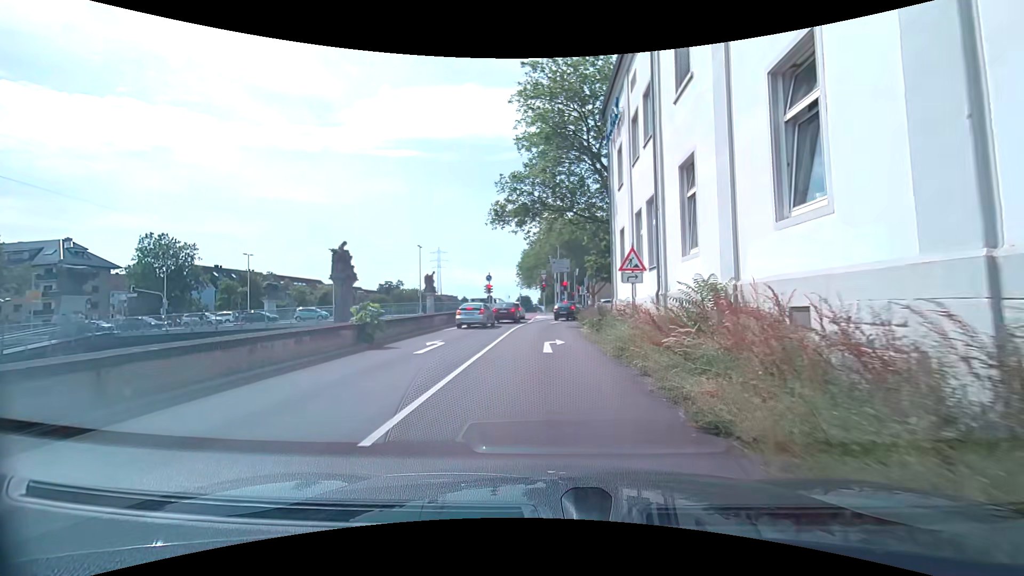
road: trunk_link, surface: asphalt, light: Day
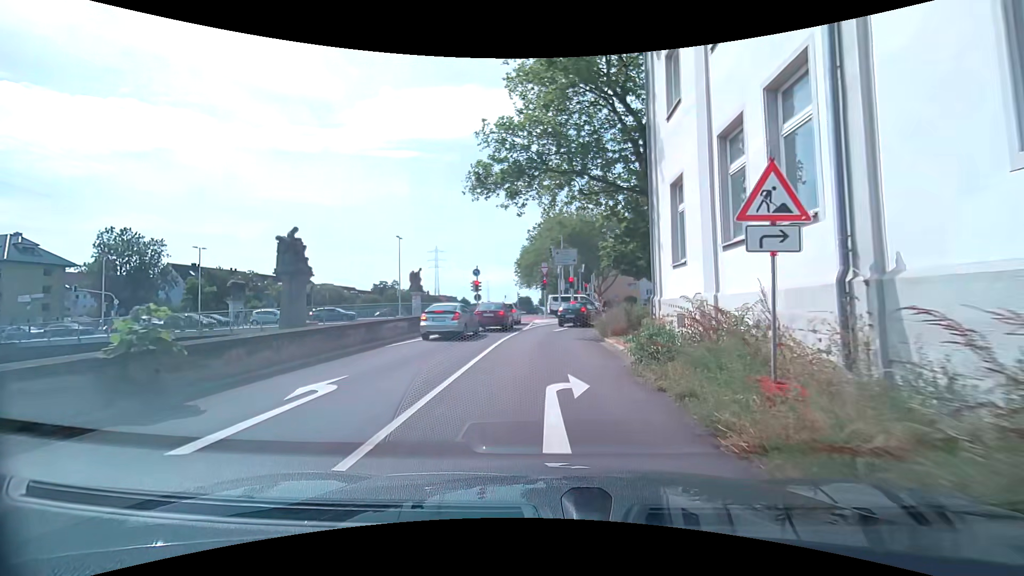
(+0.1, +8.9) m; 0°
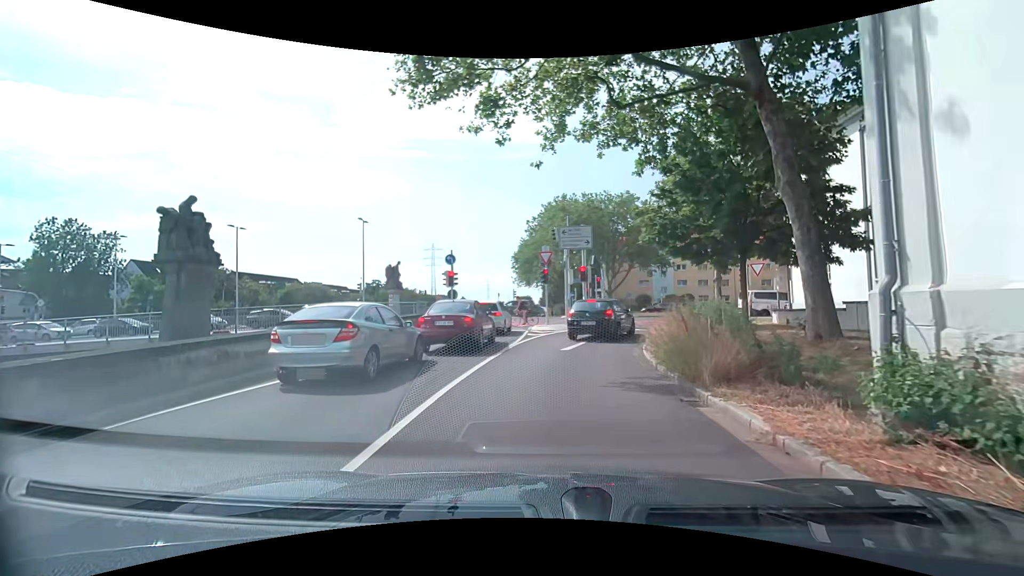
(0.0, +10.4) m; -1°
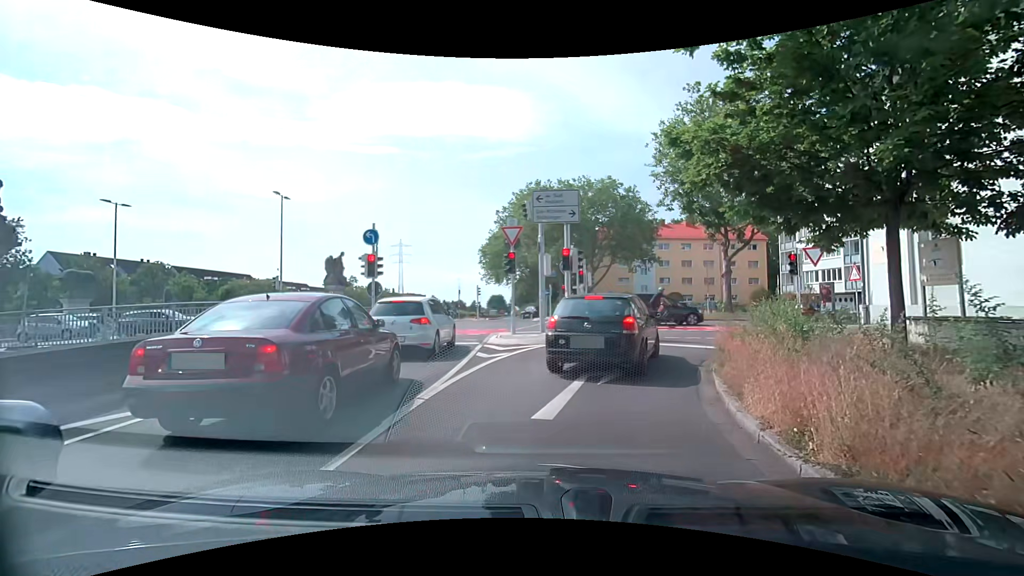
(+0.2, +8.2) m; +5°
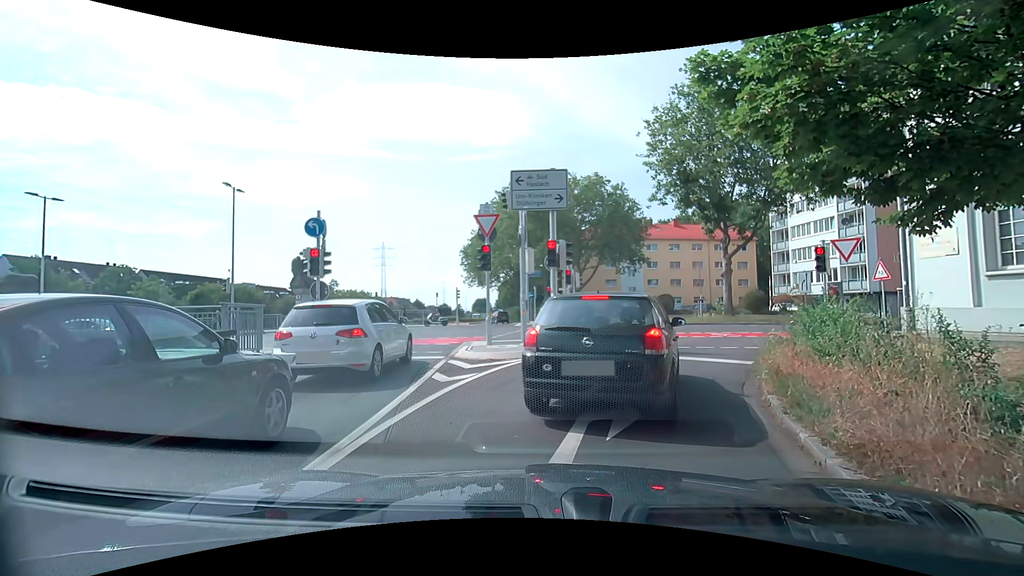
(0.0, +3.0) m; +2°
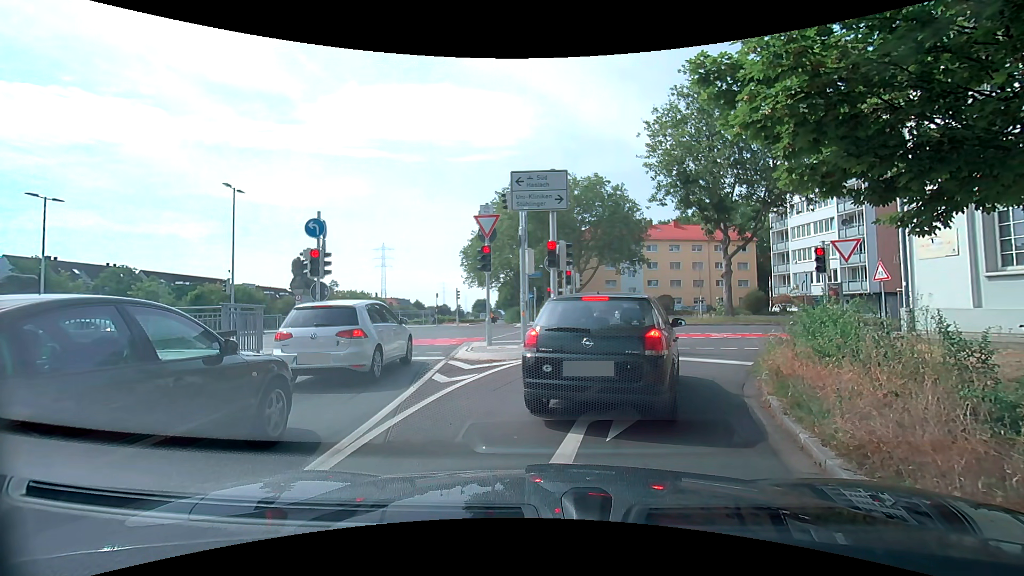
(0.0, +0.1) m; 0°
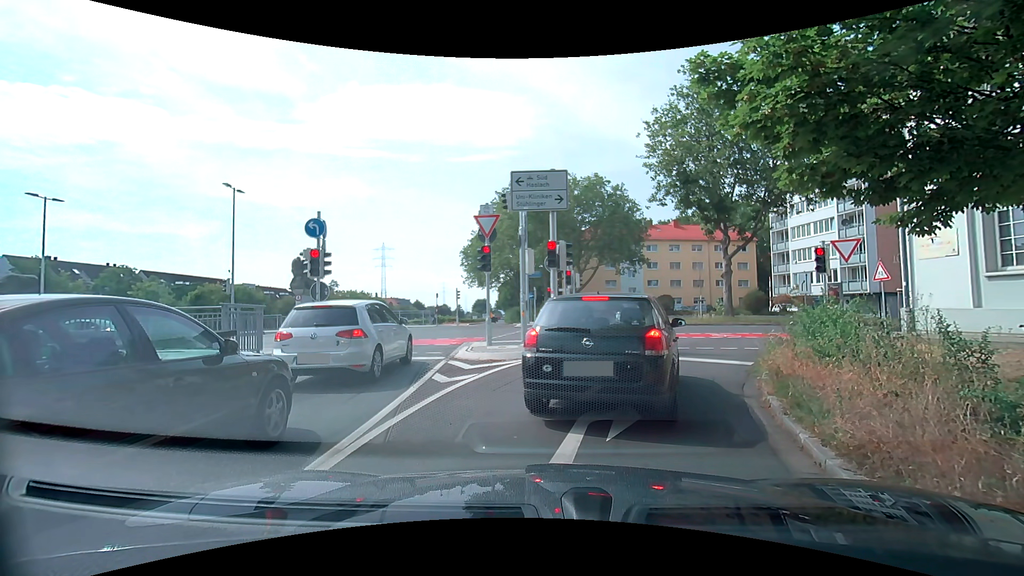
(0.0, 0.0) m; 0°
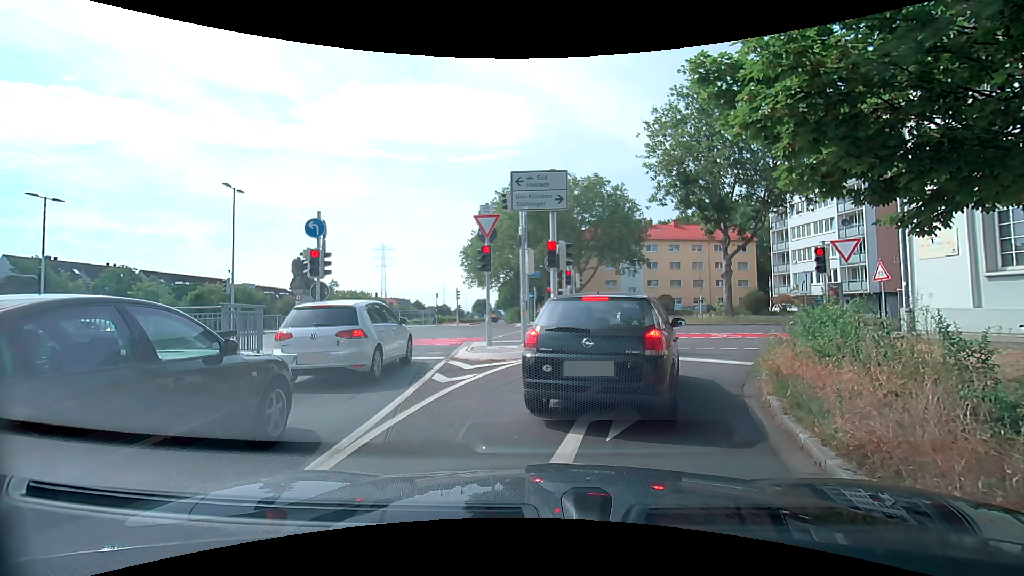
(0.0, 0.0) m; 0°
(+1, +10) (+5, +19) (+12, +26) (+21, +30) (+31, +31) (+41, +32) (+51, +34) (+61, +35) (+70, +36) (+80, +38) m
